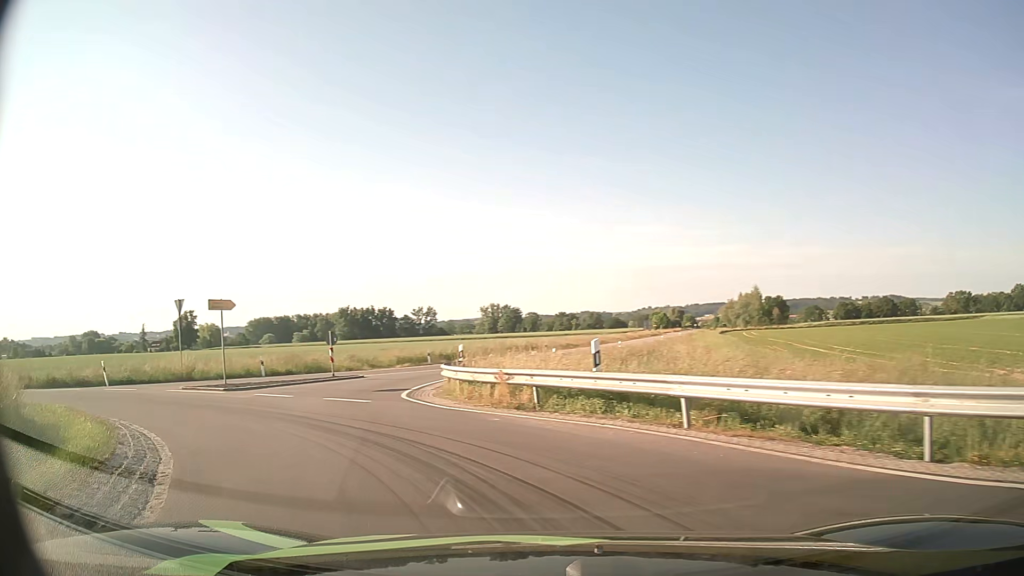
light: Day
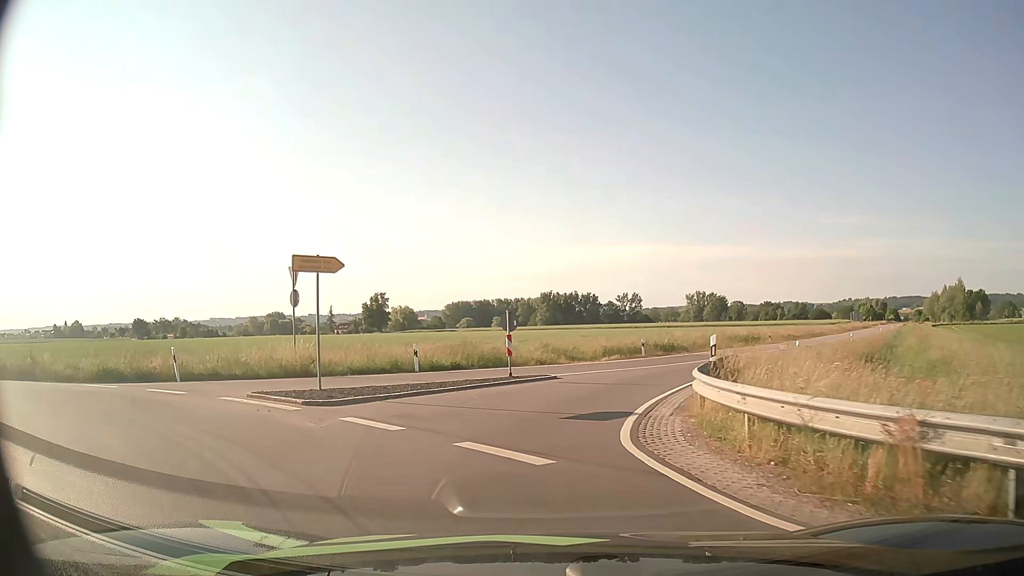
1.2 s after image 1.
(-1.7, +8.9) m; -18°
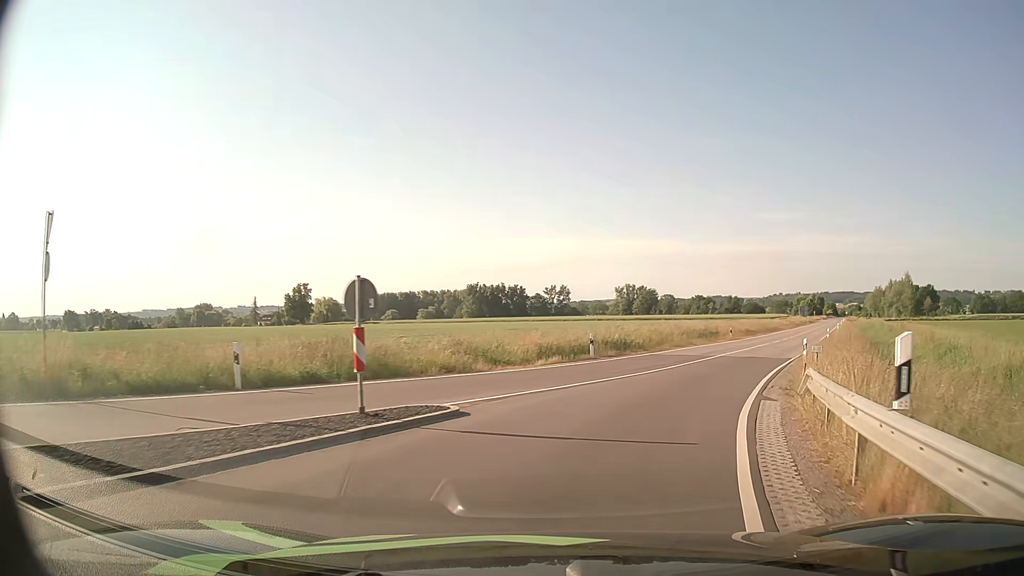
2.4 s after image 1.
(+0.3, +10.1) m; +6°
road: tertiary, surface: asphalt
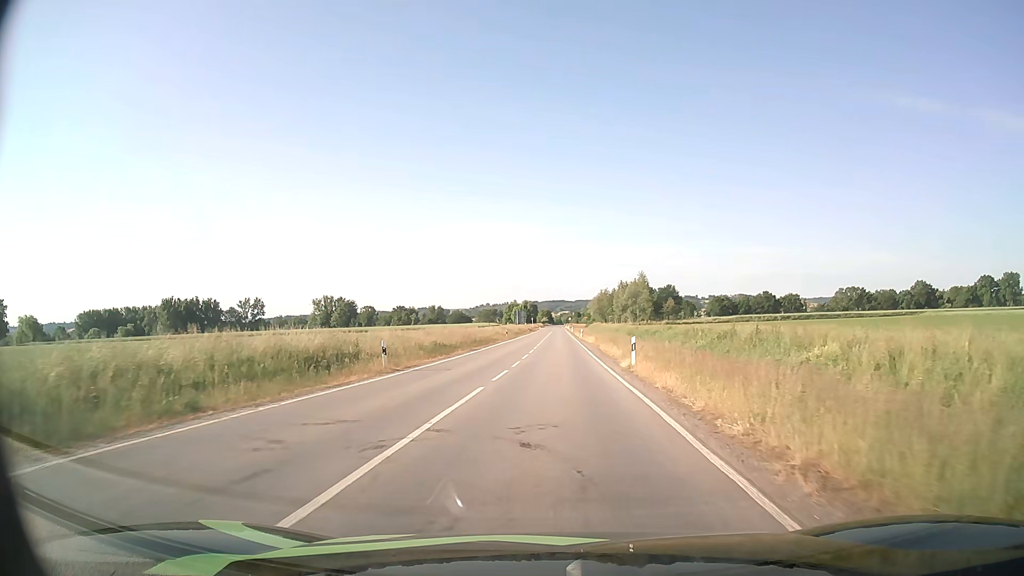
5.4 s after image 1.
(+10.0, +31.9) m; +25°
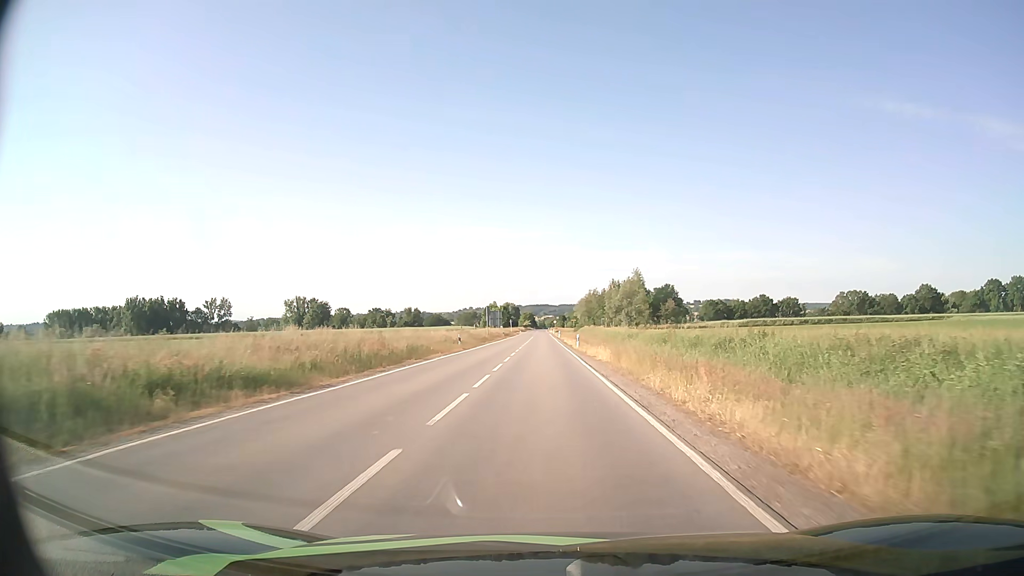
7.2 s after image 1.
(+0.3, +26.8) m; +1°
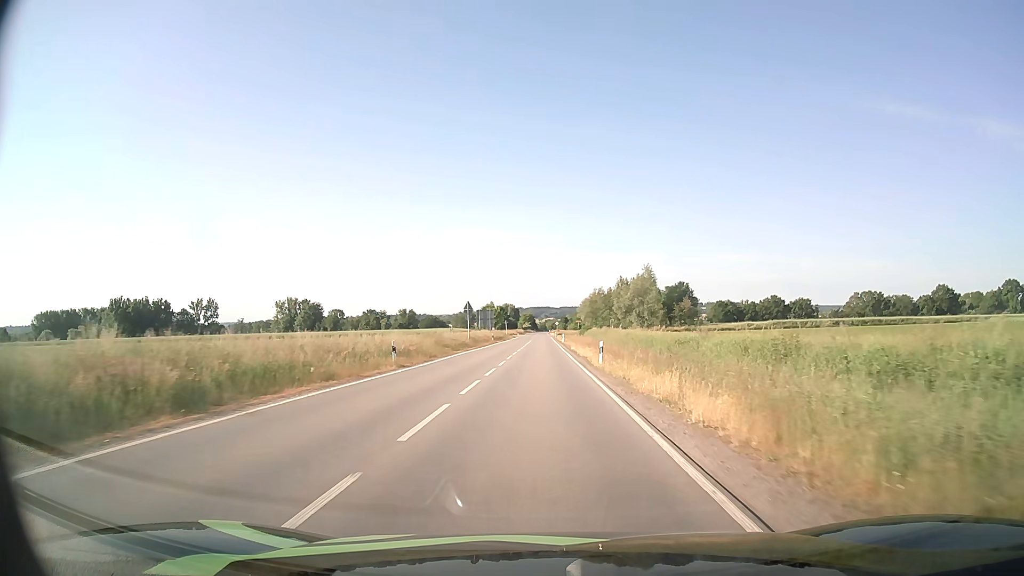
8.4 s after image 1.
(0.0, +19.9) m; 0°
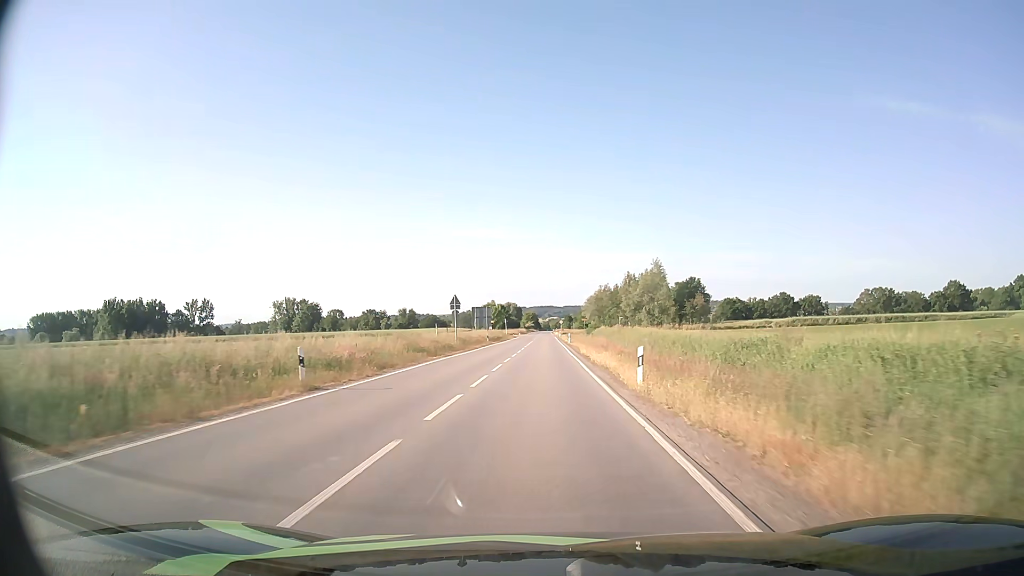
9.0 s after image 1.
(0.0, +10.4) m; 0°
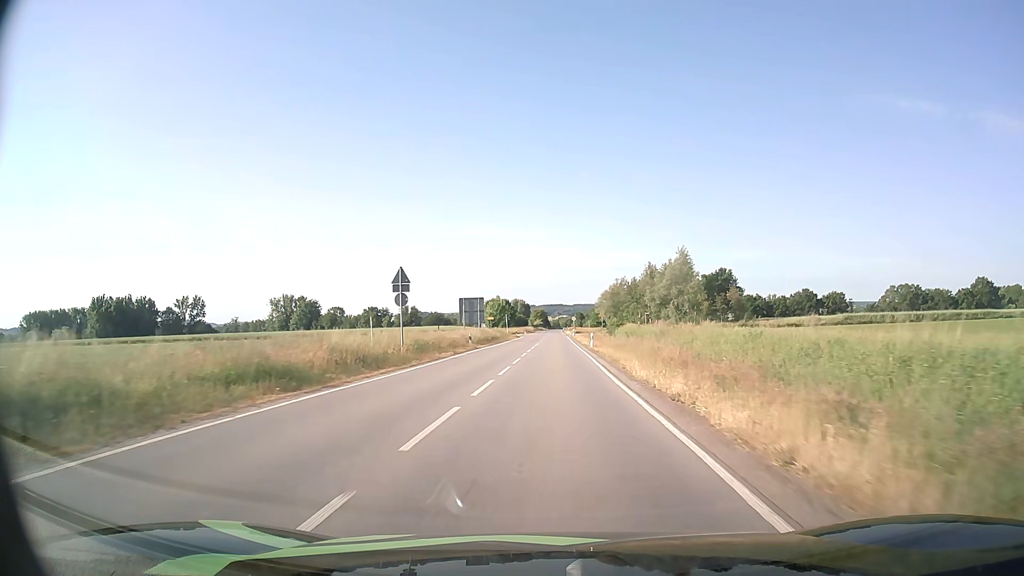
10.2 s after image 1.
(-0.2, +21.6) m; -1°
(0, +10) (0, +20) (0, +30) (0, +40) (0, +50) (+1, +60) (+1, +70) (+1, +80) (+1, +90) (+1, +100) m
